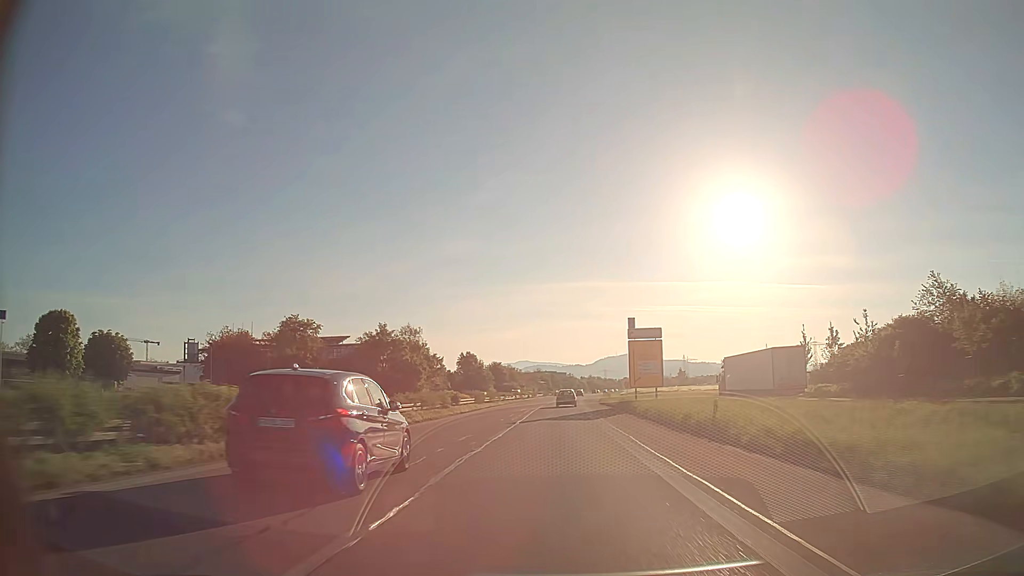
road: trunk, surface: asphalt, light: Day
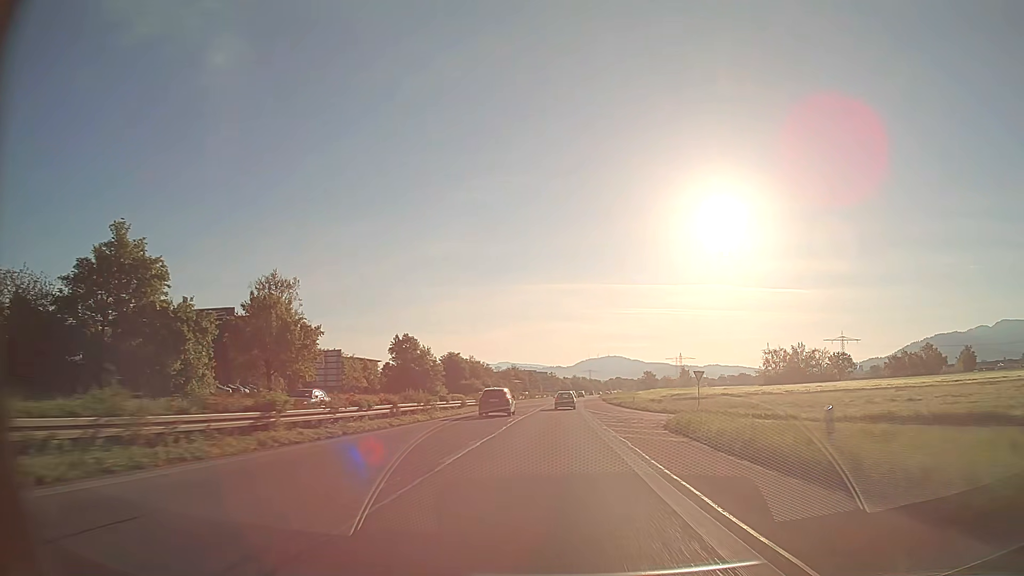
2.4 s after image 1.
(+0.8, +60.3) m; +1°
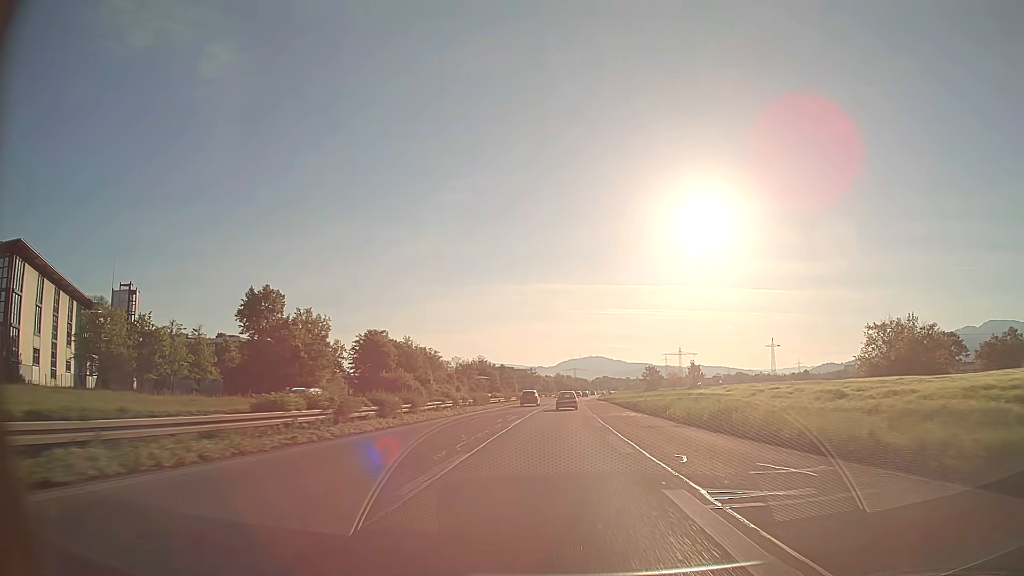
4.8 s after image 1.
(+1.0, +59.9) m; +2°
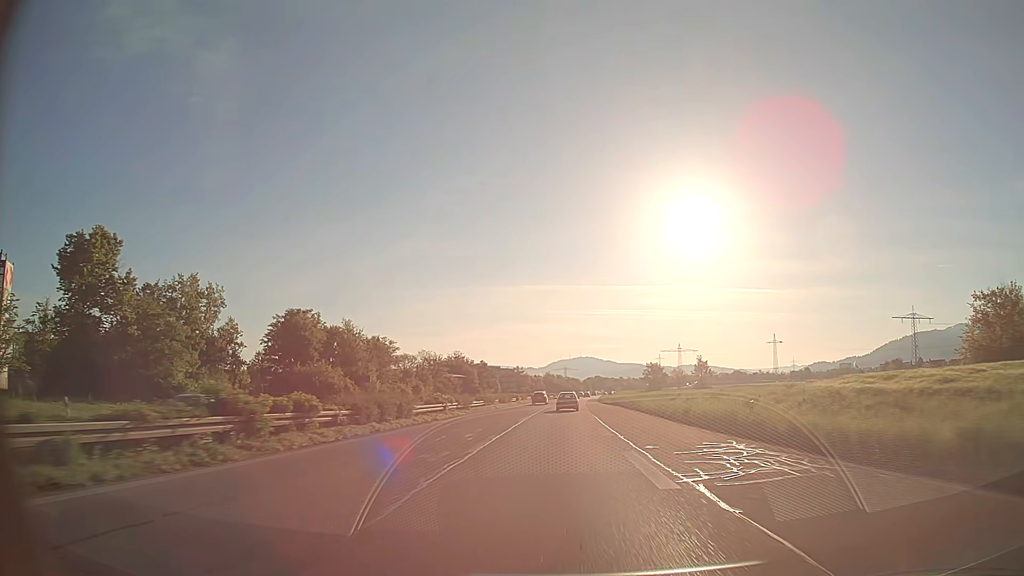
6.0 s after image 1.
(+0.2, +29.8) m; +1°
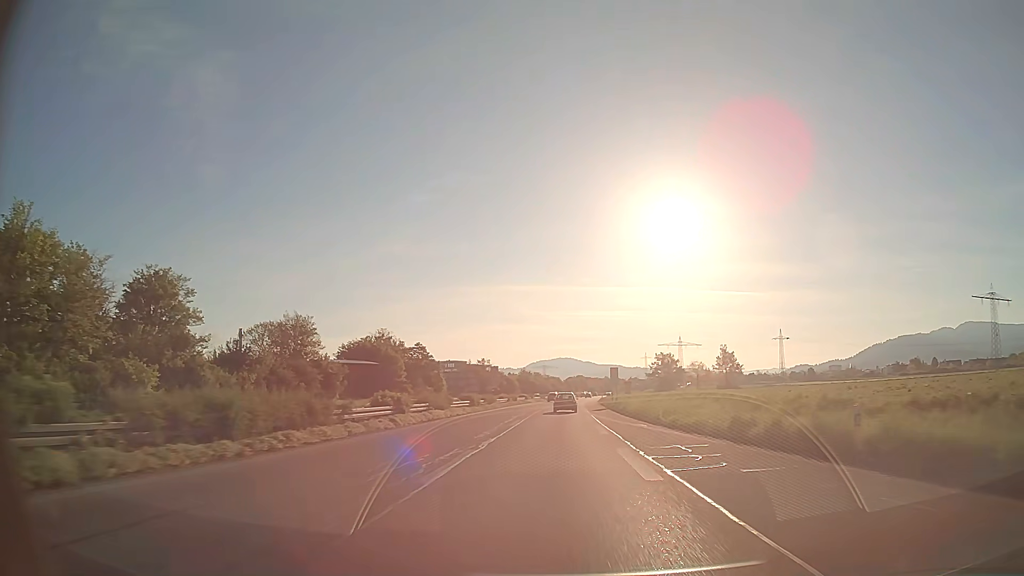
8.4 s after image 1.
(+0.9, +59.1) m; +2°
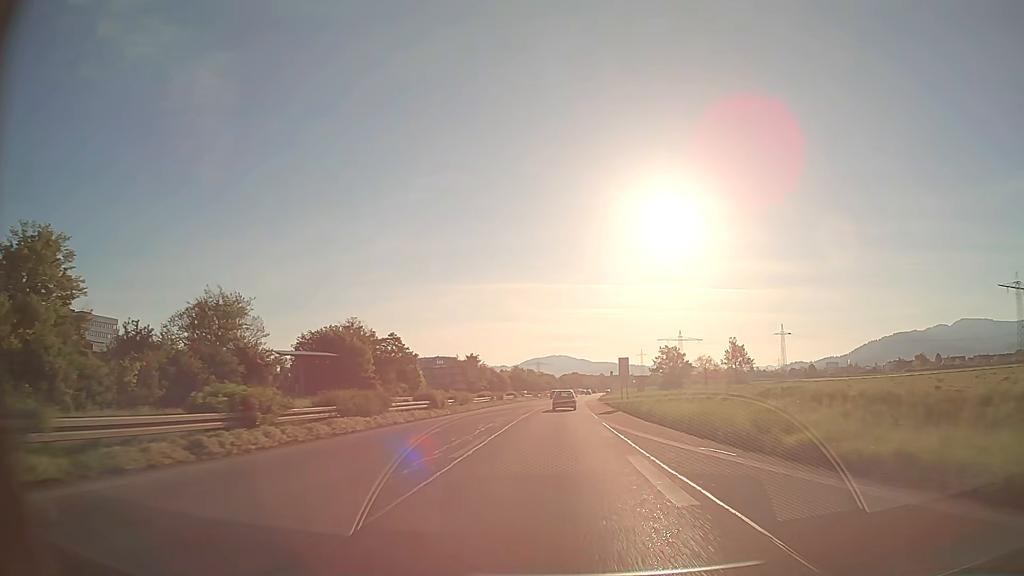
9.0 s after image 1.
(+0.1, +14.7) m; +1°
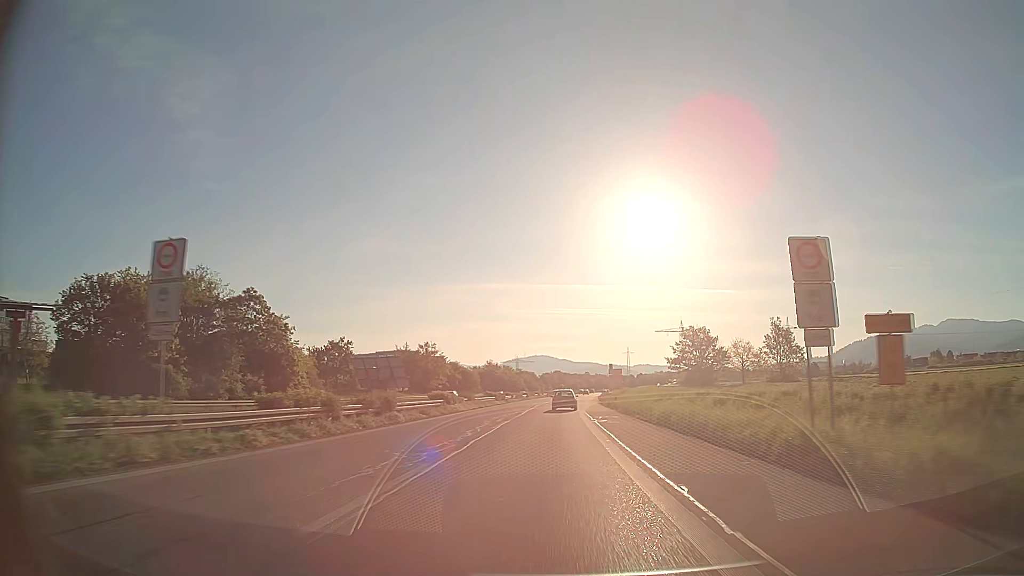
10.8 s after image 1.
(+0.6, +43.4) m; +2°
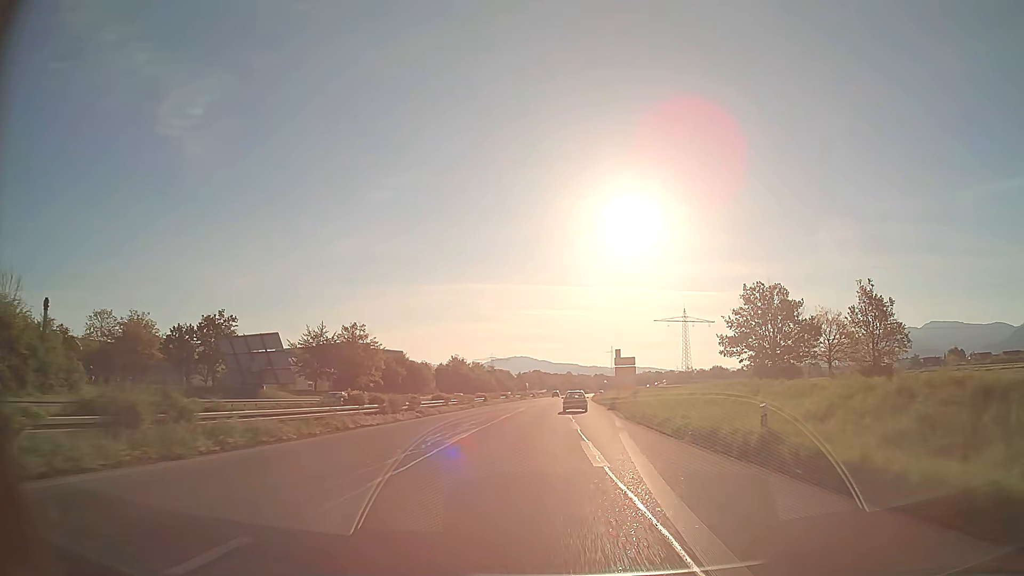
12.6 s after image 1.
(+0.5, +42.5) m; +2°
(0, +10) (0, +20) (+1, +30) (+1, +40) (+1, +50) (+2, +60) (+3, +70) (+3, +80) (+4, +90) (+4, +100) m
